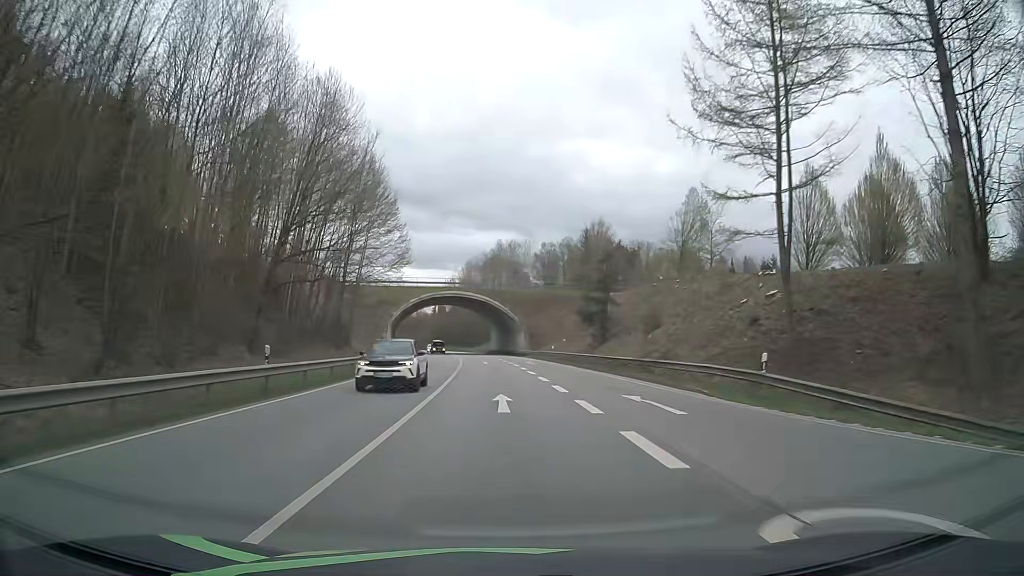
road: primary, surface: asphalt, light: Day
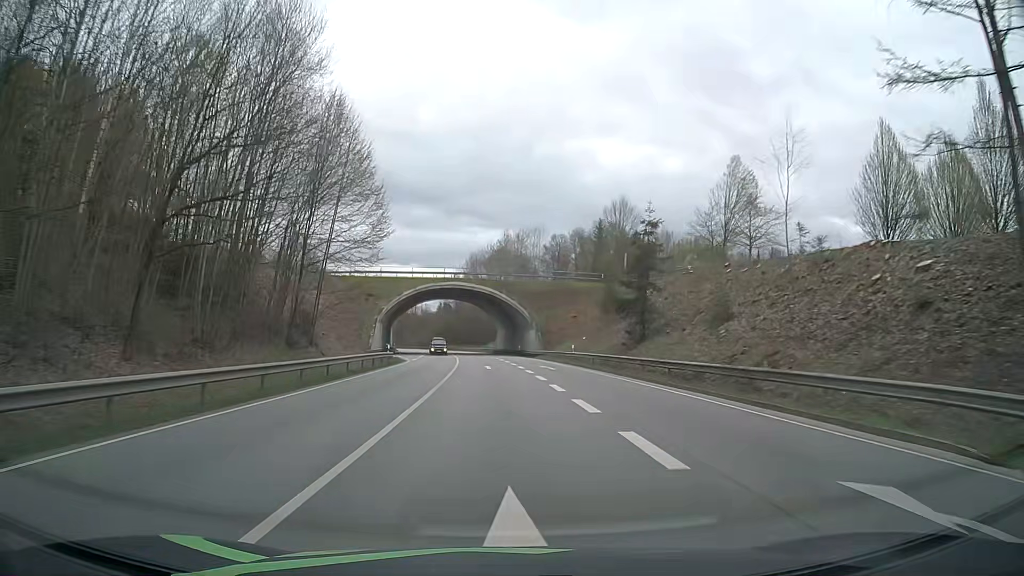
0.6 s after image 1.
(-0.1, +12.2) m; -1°
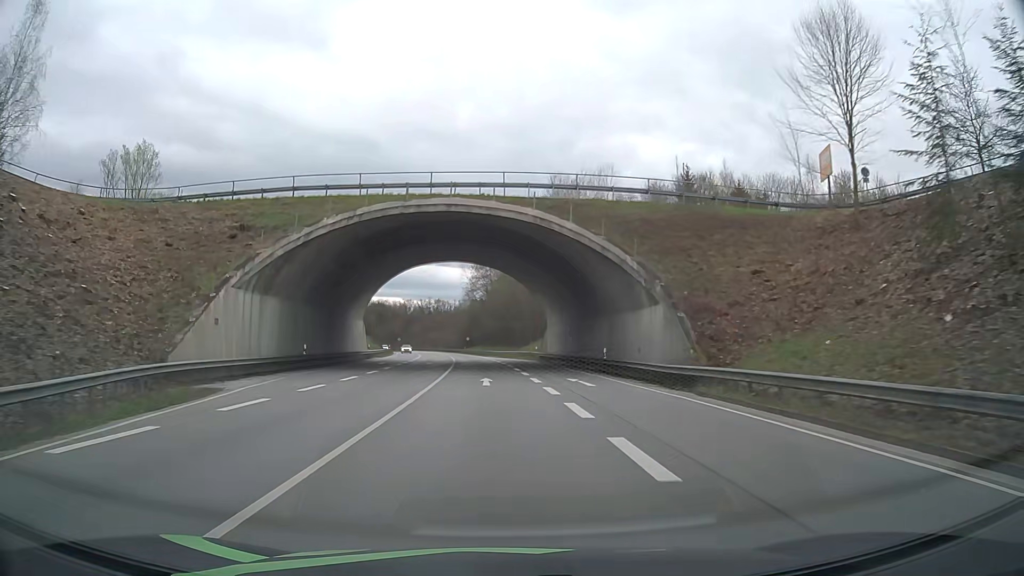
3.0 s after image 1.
(-1.3, +48.5) m; -4°
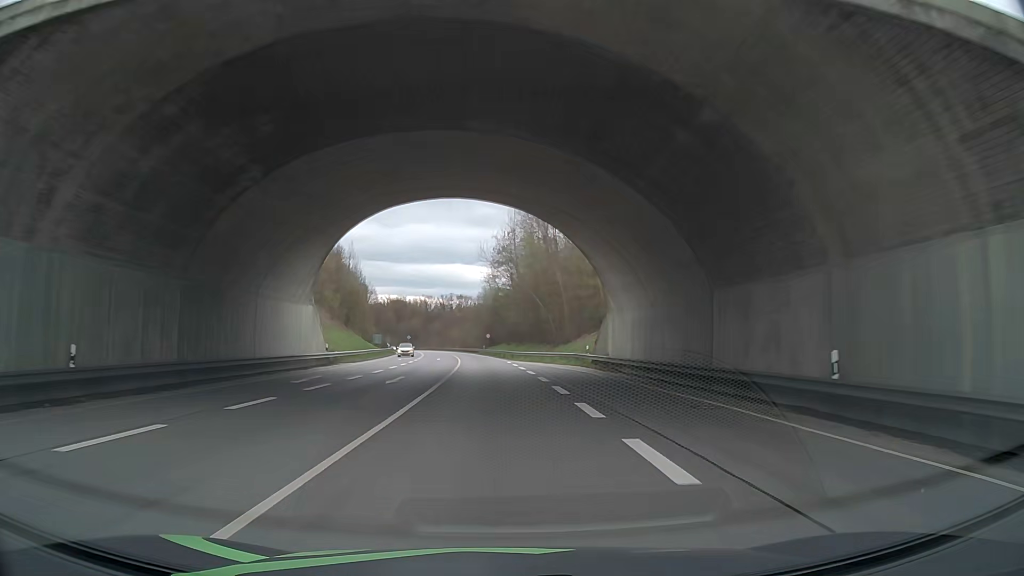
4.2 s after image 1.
(-0.4, +24.3) m; -2°
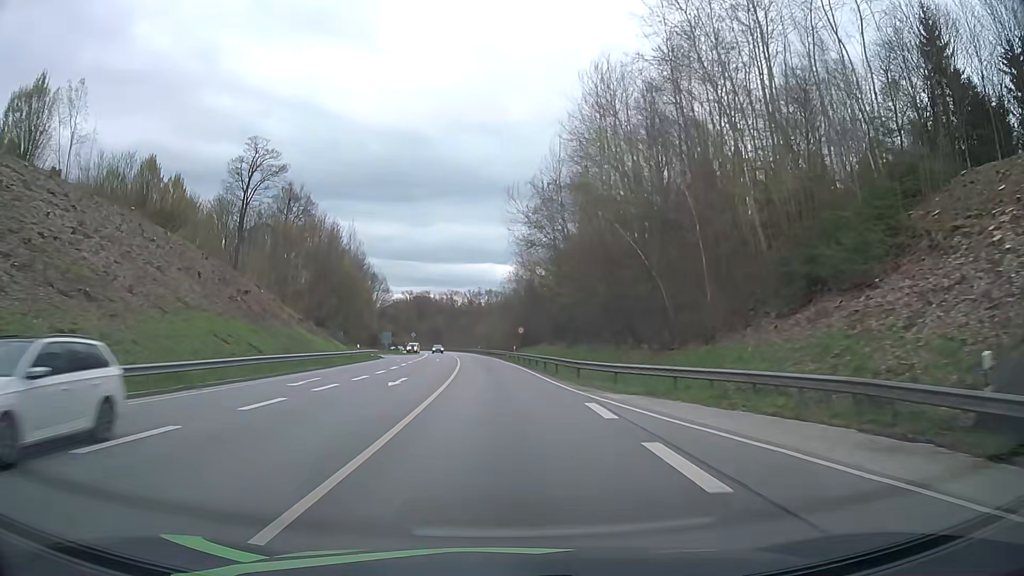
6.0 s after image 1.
(-0.7, +36.2) m; -2°
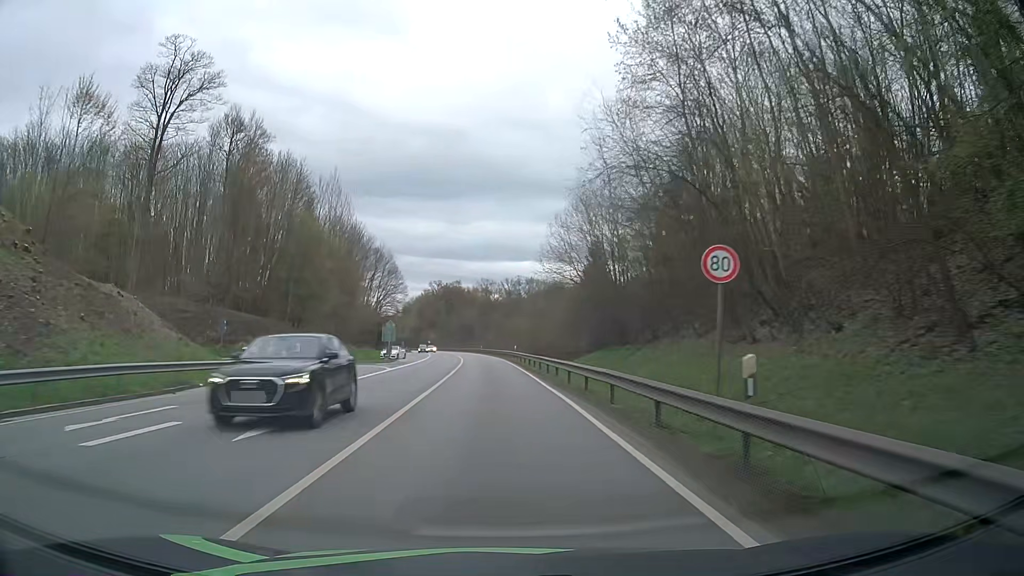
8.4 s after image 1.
(-2.1, +48.0) m; -5°
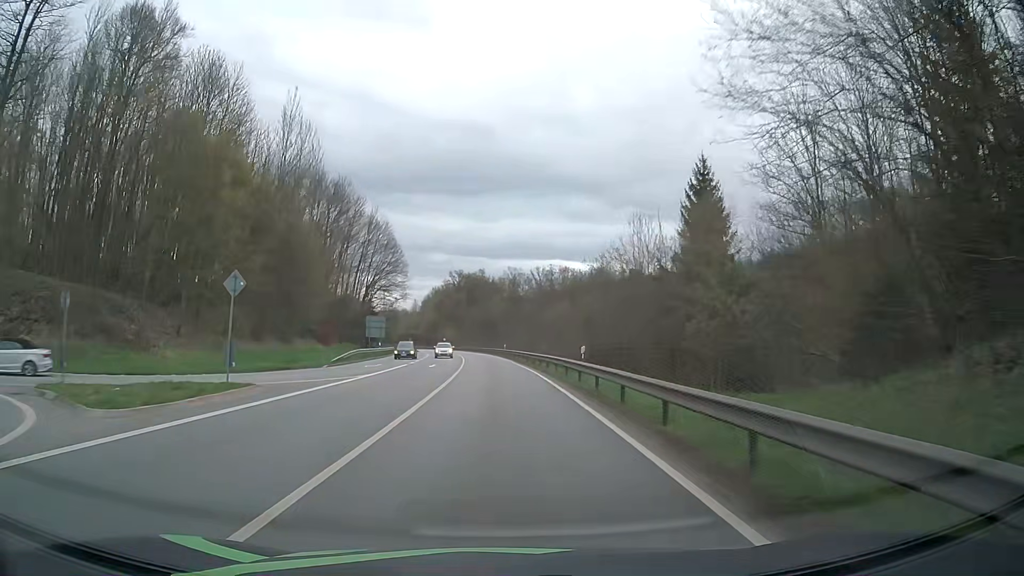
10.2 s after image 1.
(-0.6, +36.1) m; -2°
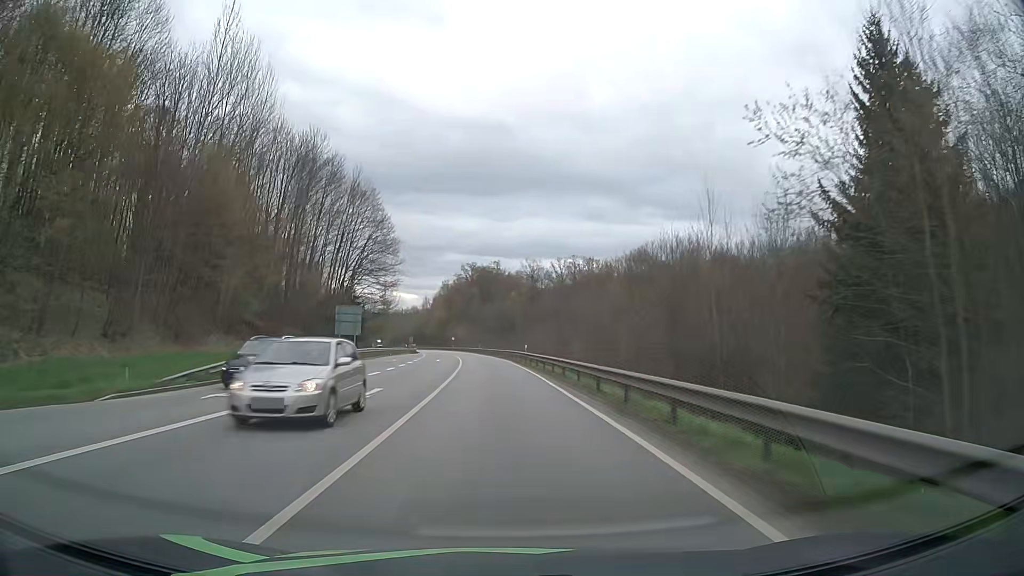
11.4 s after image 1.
(-0.2, +24.1) m; -1°
(0, +10) (0, +20) (-1, +30) (-1, +40) (-2, +50) (-2, +60) (-3, +70) (-4, +80) (-5, +90) (-7, +100) m
